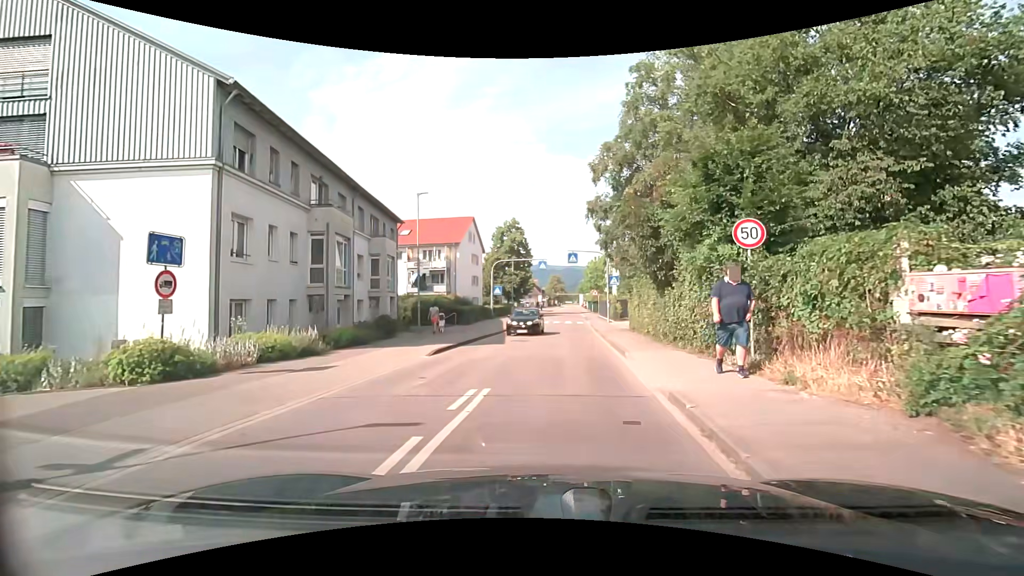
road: tertiary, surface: asphalt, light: Day
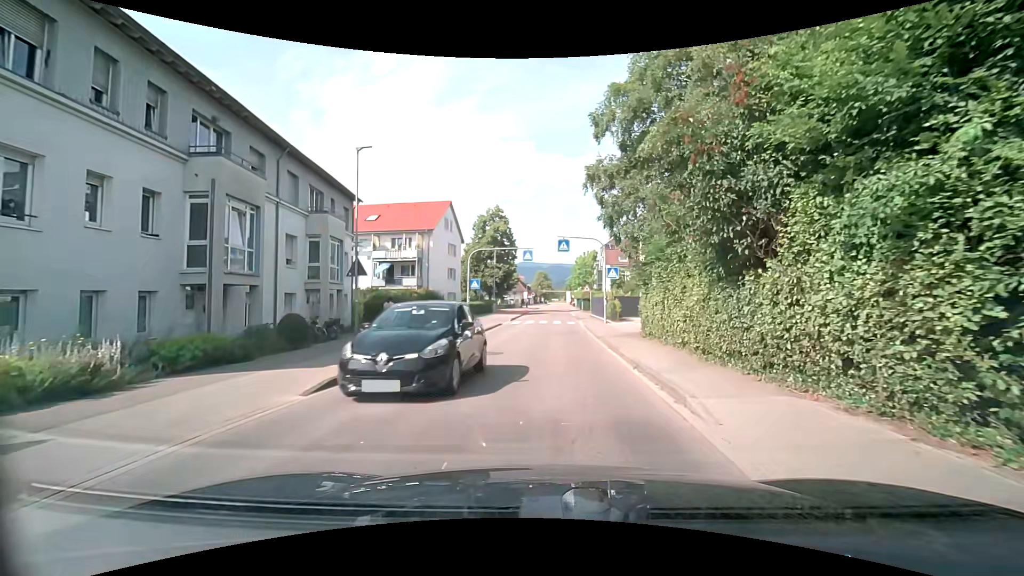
(-0.1, +6.9) m; 0°
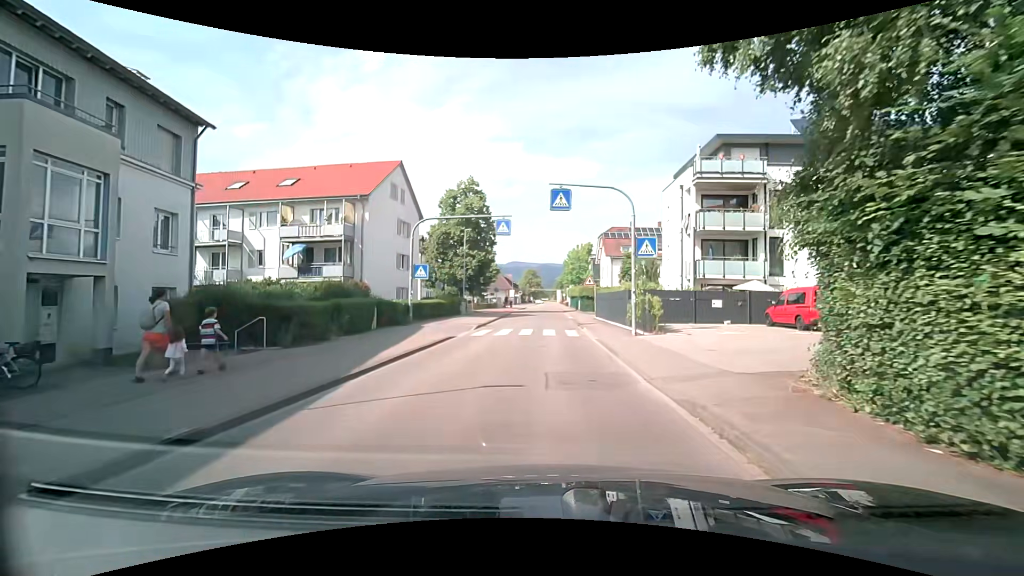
(+0.3, +14.8) m; +1°
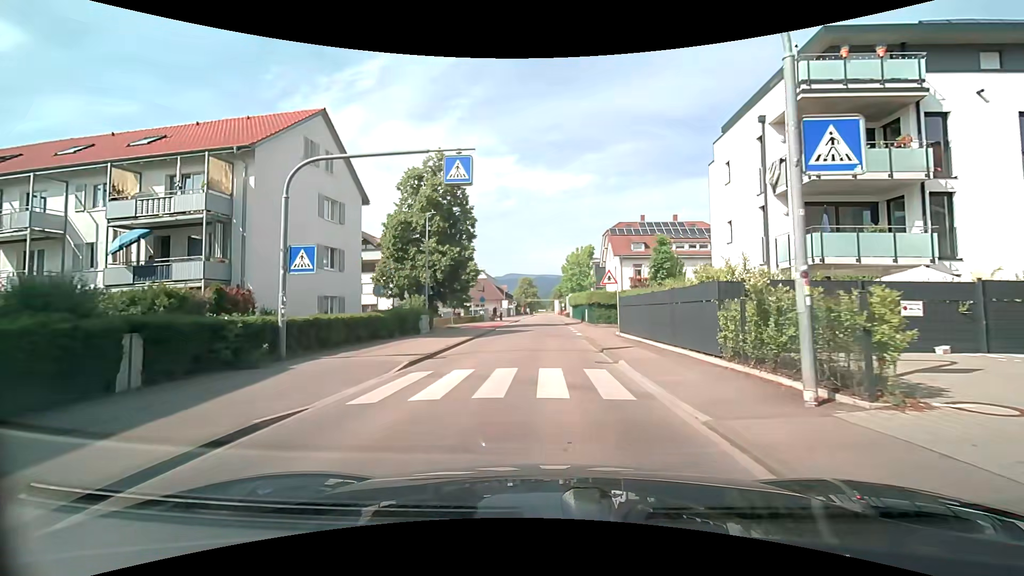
(+0.1, +12.9) m; +1°
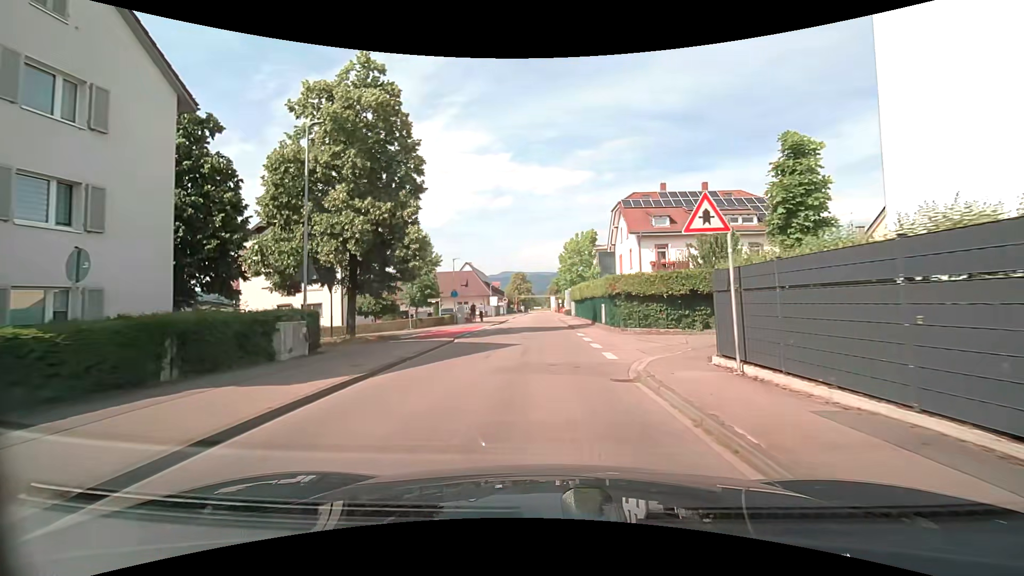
(+0.2, +15.3) m; +1°
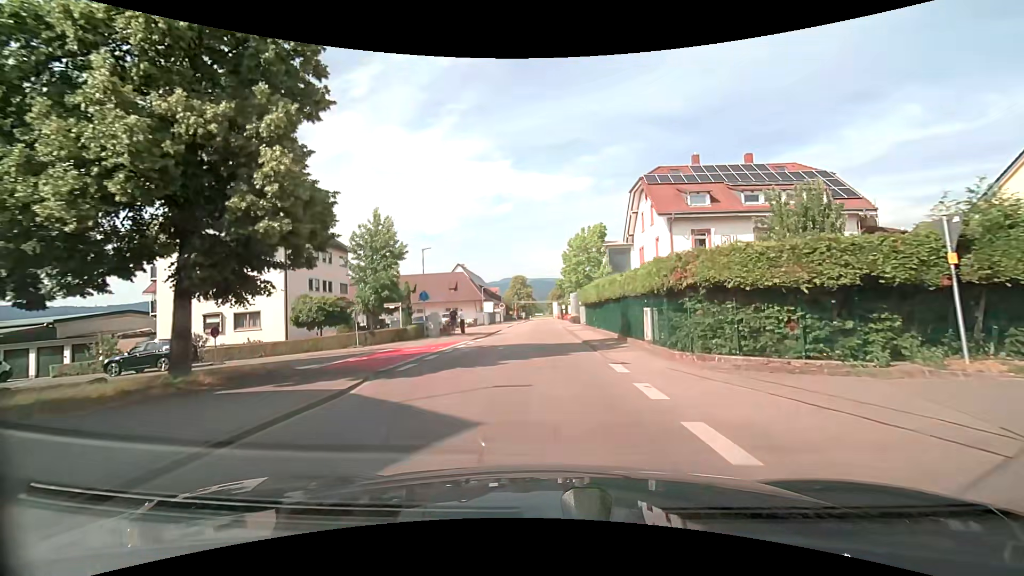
(0.0, +11.3) m; 0°
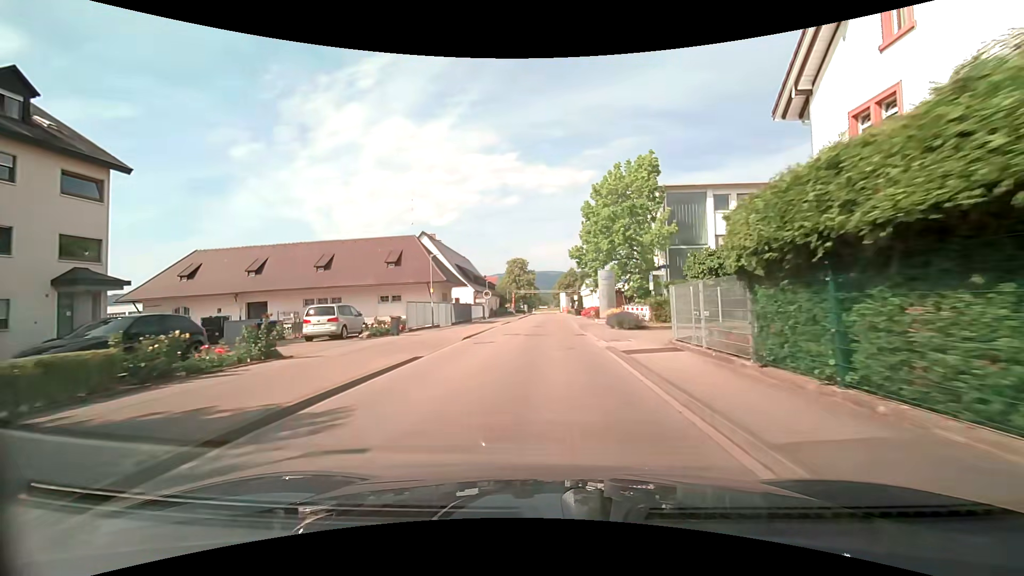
(-0.1, +30.3) m; 0°
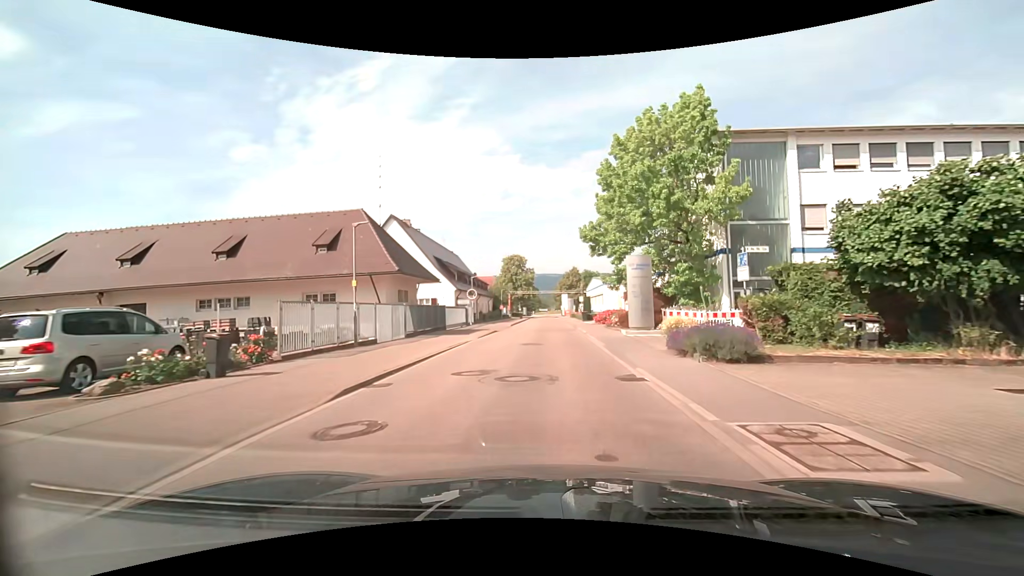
(0.0, +12.9) m; 0°
(0, +10) (0, +20) (0, +30) (0, +40) (0, +50) (0, +60) (+1, +70) (+1, +80) (+1, +90) (+1, +100) m
